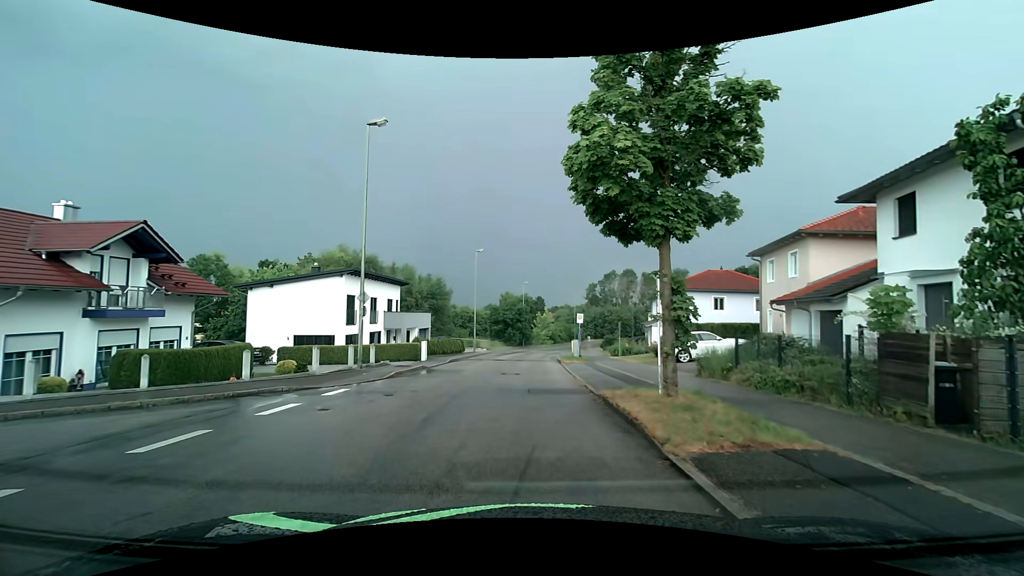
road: residential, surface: asphalt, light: Day
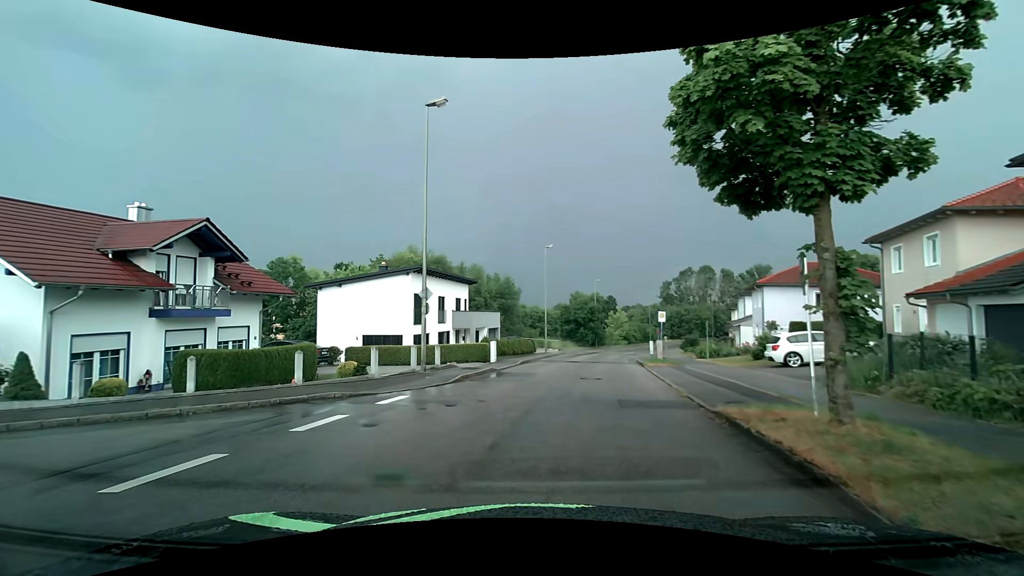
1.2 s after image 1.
(-0.2, +2.3) m; -8°
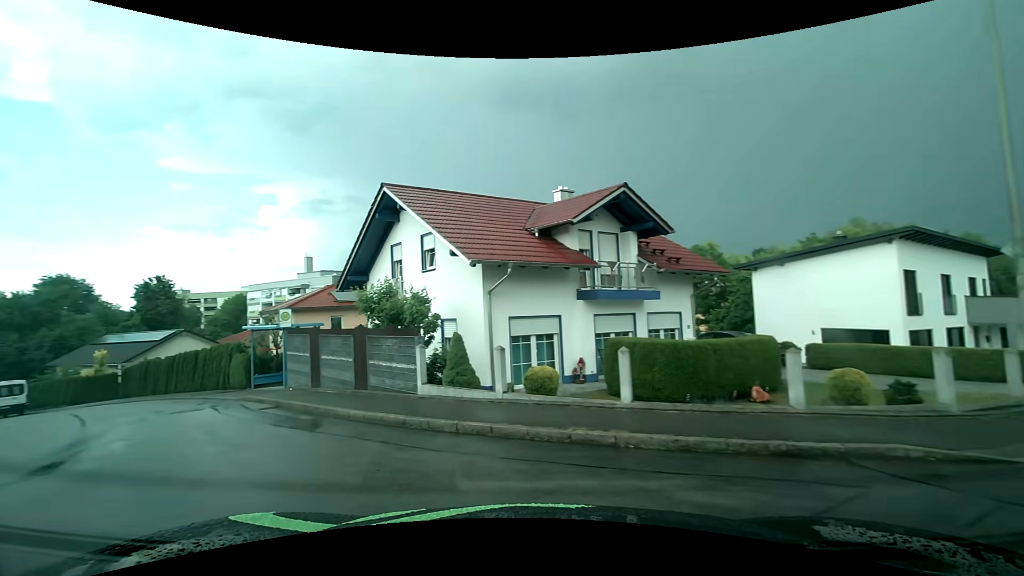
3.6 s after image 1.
(-2.2, +5.8) m; -45°
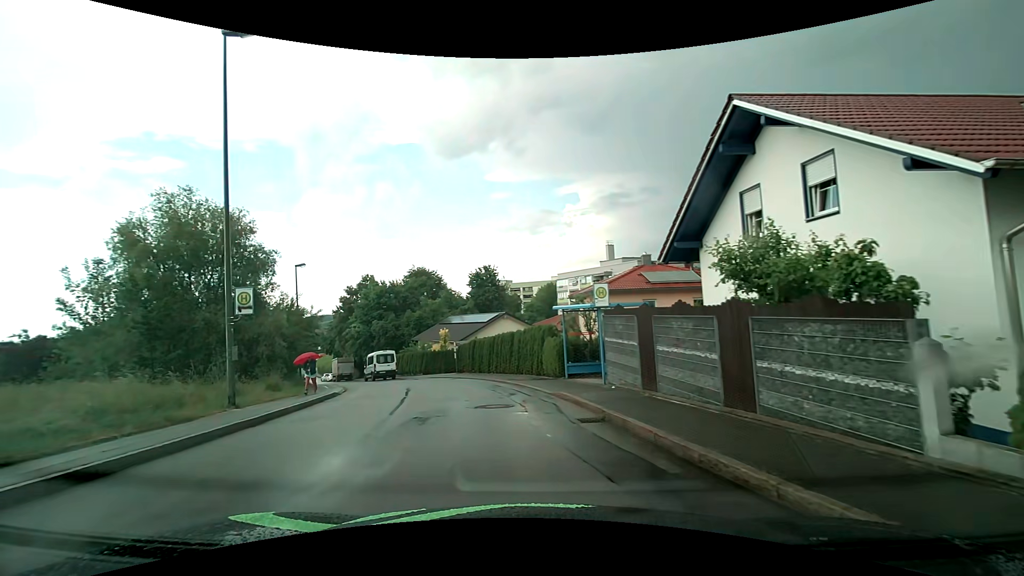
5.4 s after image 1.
(-1.8, +5.3) m; -33°
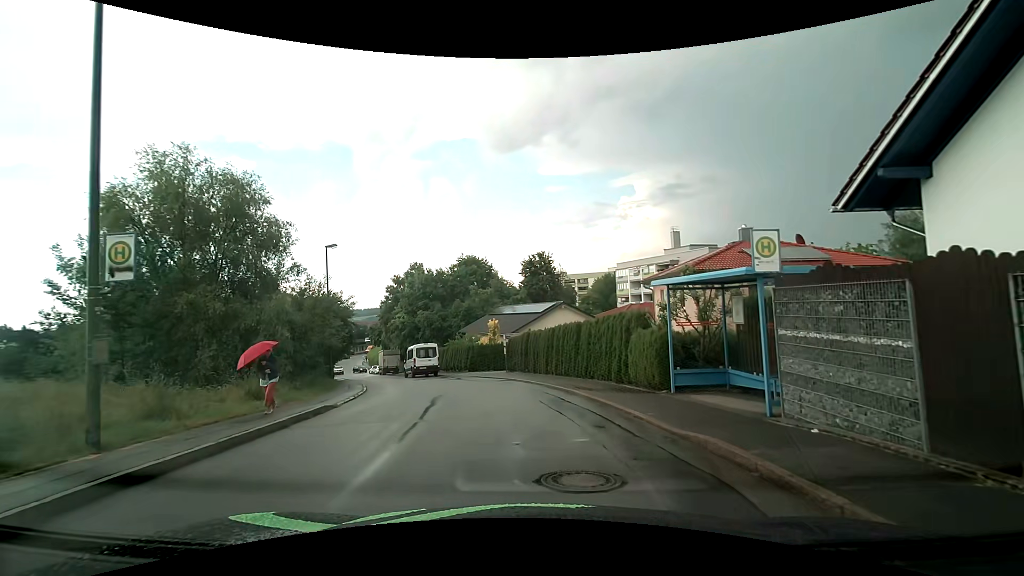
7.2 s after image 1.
(-0.7, +6.3) m; -8°
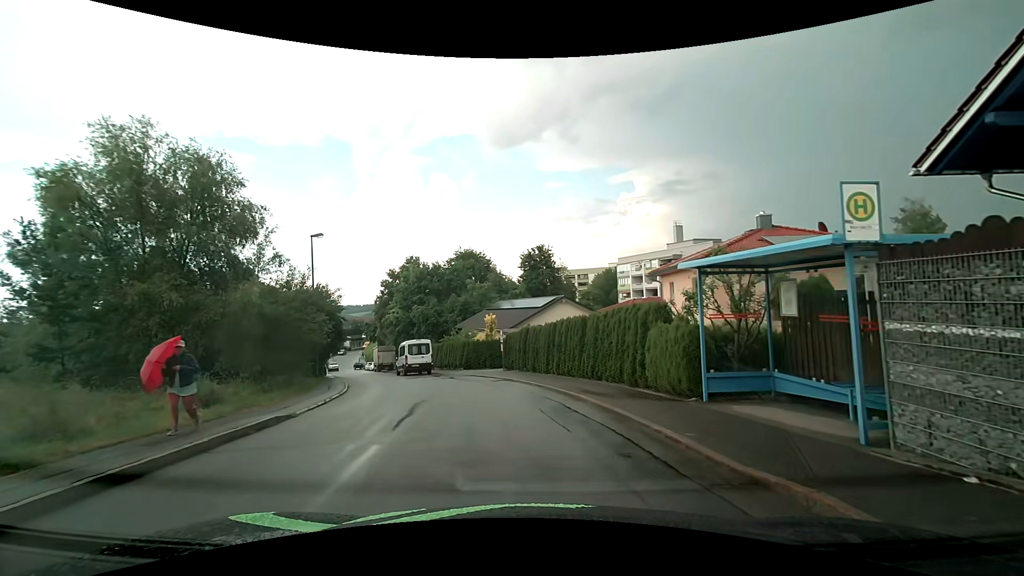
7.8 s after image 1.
(0.0, +2.3) m; 0°
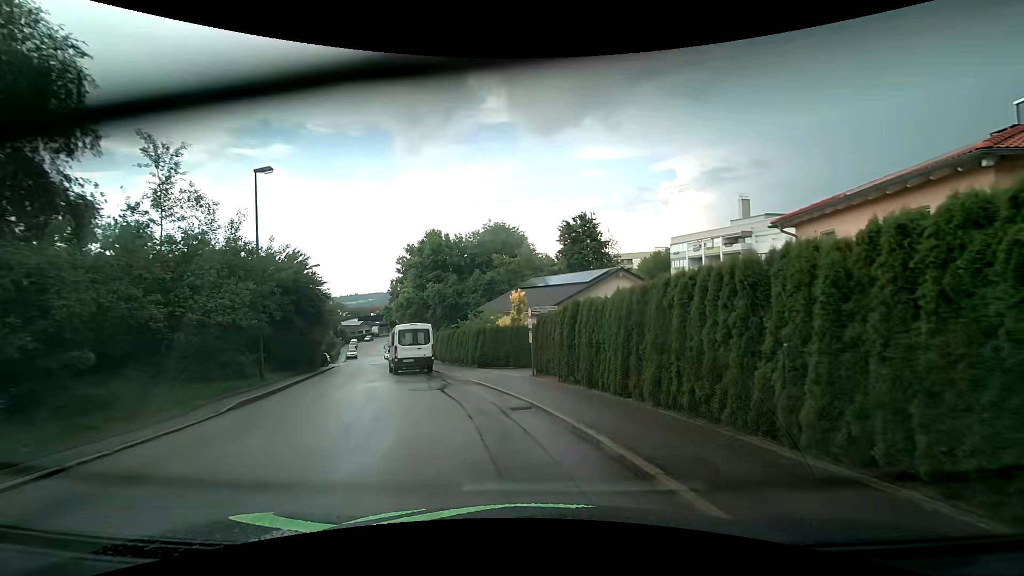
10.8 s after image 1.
(0.0, +11.4) m; -2°
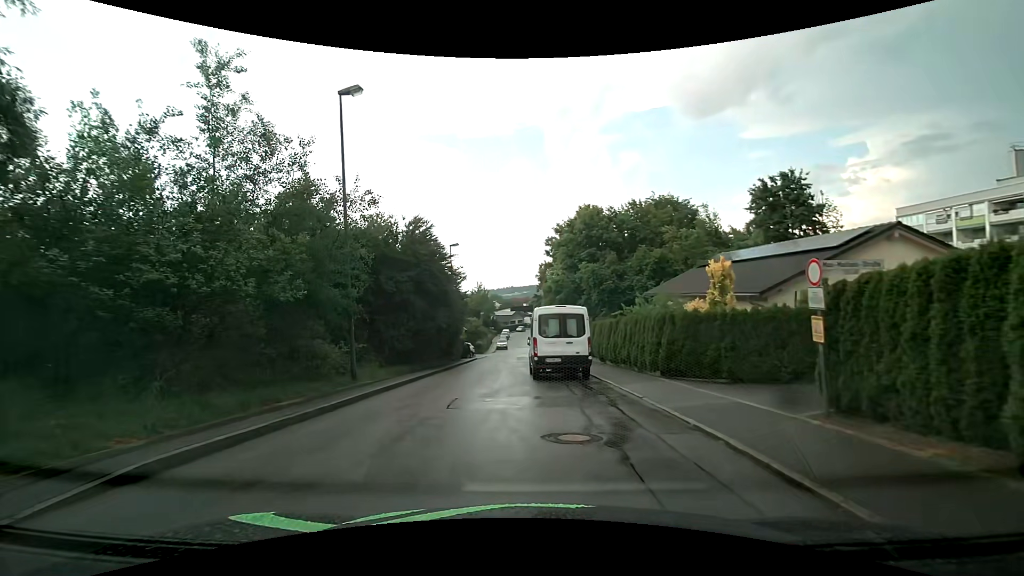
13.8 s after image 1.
(-1.3, +8.6) m; -17°
(-1, +10) (-3, +20) (-2, +30) (-2, +40) (-2, +50) (-3, +60) (-4, +70) (-4, +80) (-3, +90) (-3, +100) m
